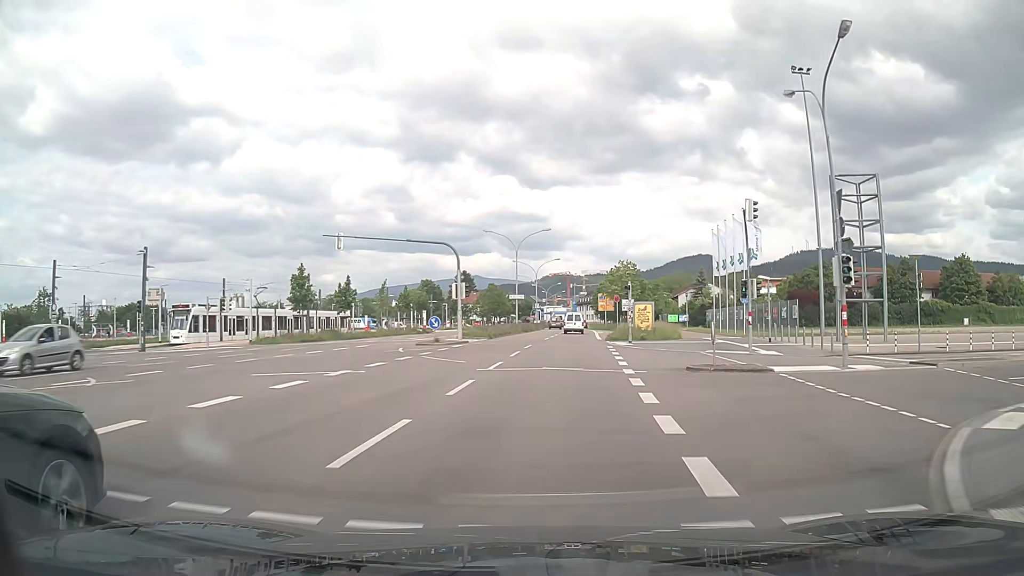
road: secondary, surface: asphalt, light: Day
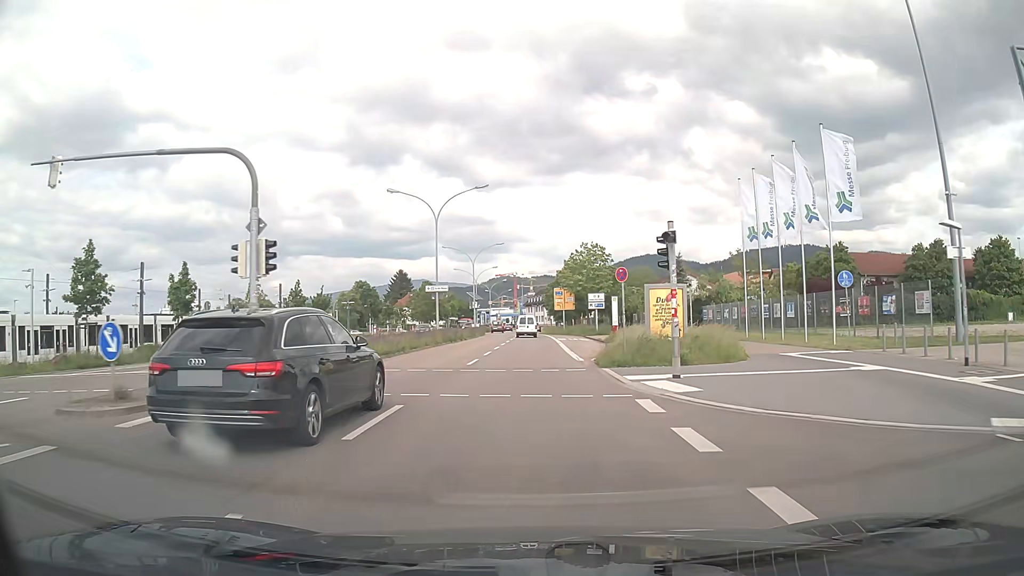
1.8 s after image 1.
(+1.1, +22.5) m; +4°
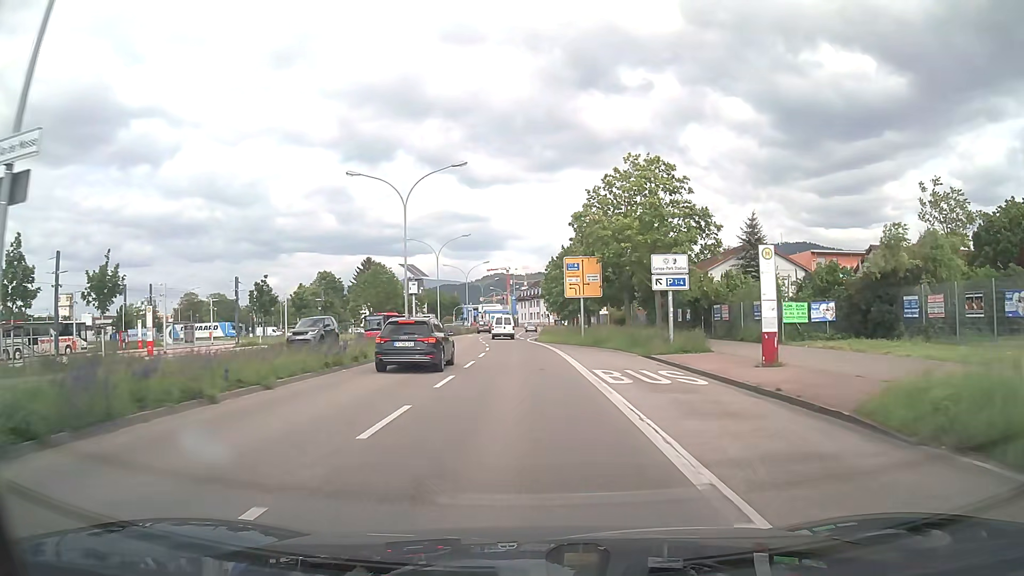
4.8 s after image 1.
(+0.3, +36.8) m; 0°
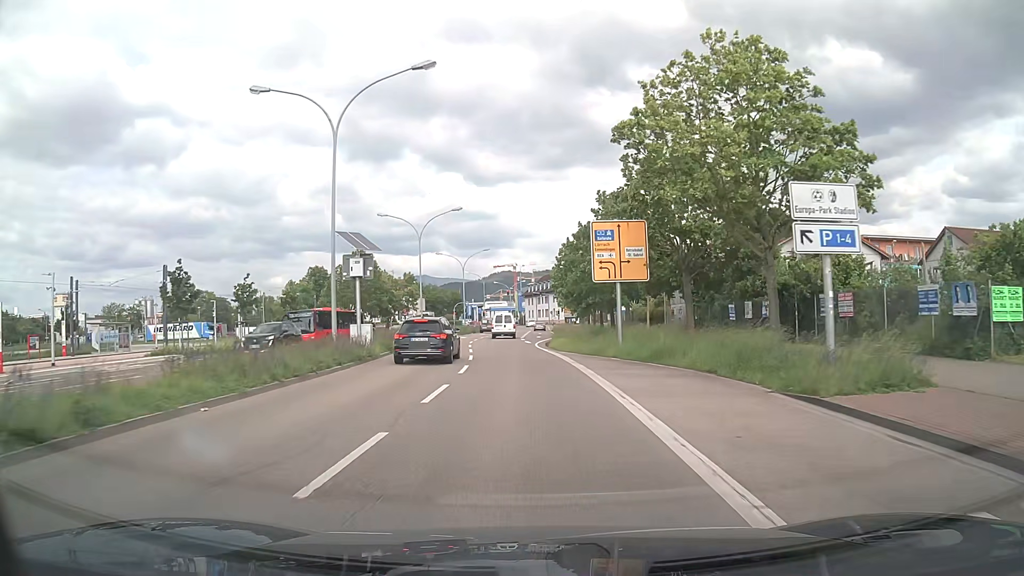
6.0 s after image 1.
(0.0, +14.7) m; -1°
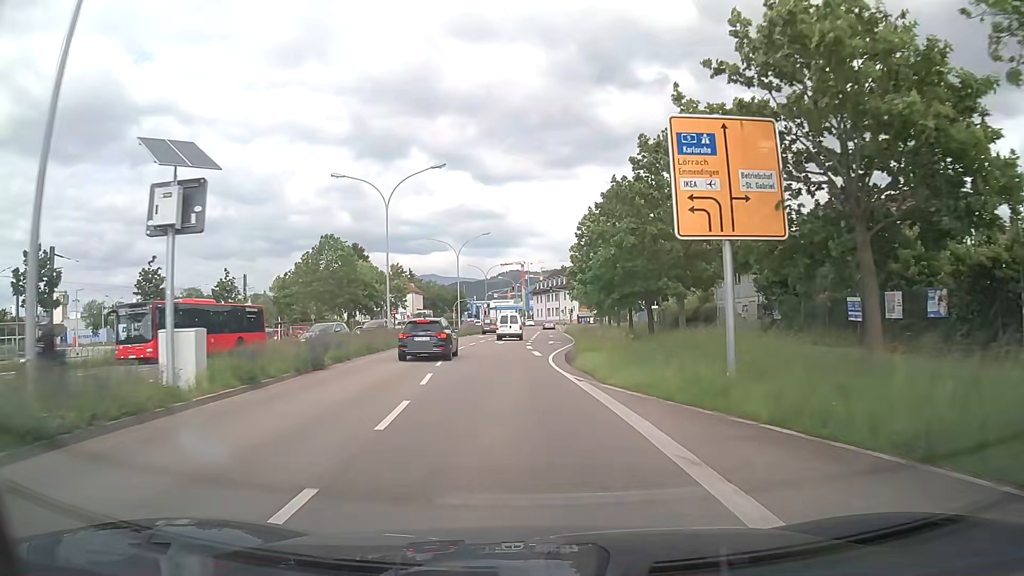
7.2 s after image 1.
(-0.1, +14.8) m; -1°
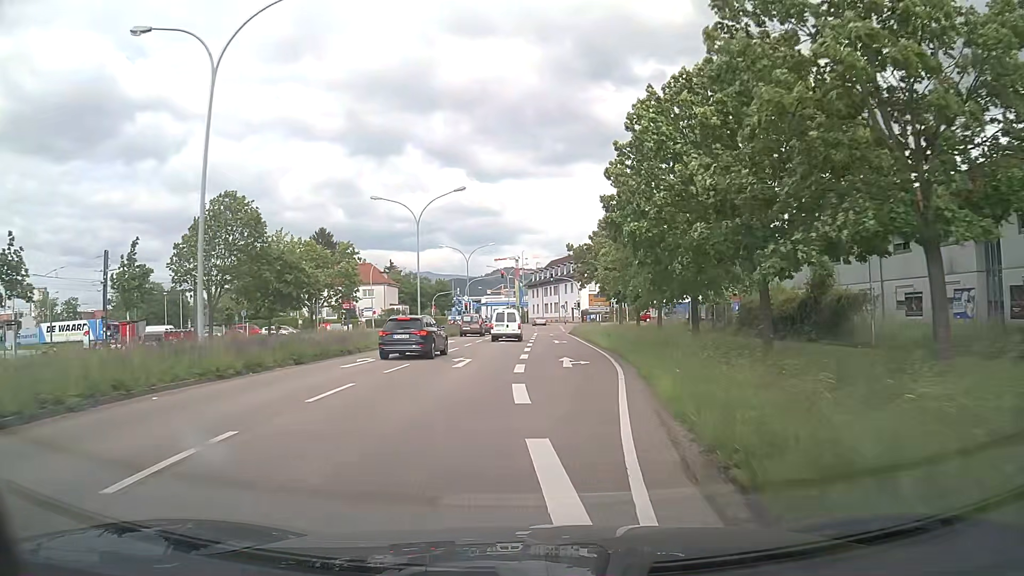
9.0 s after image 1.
(+0.2, +21.8) m; +1°
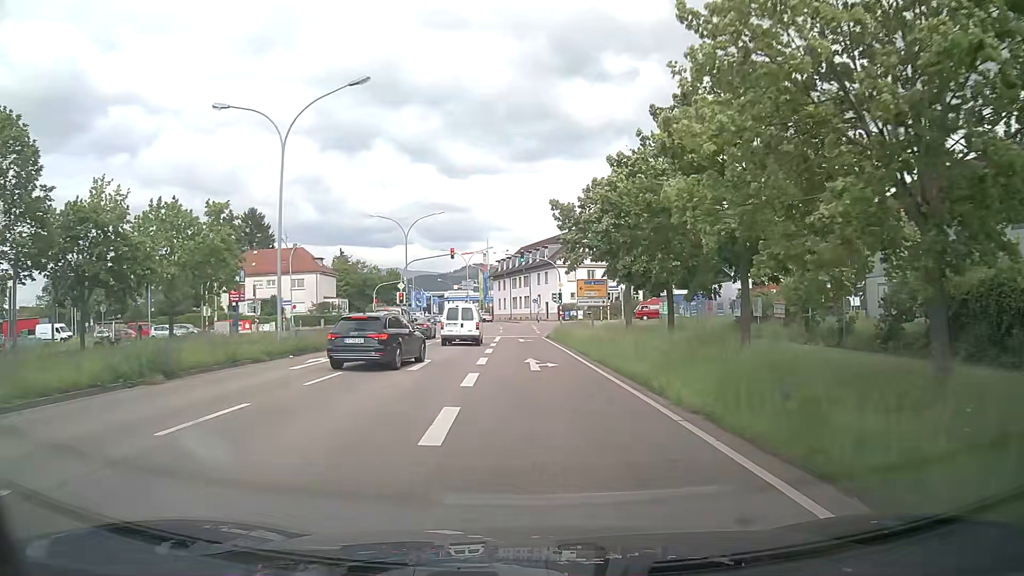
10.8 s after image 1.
(+0.4, +21.2) m; +3°
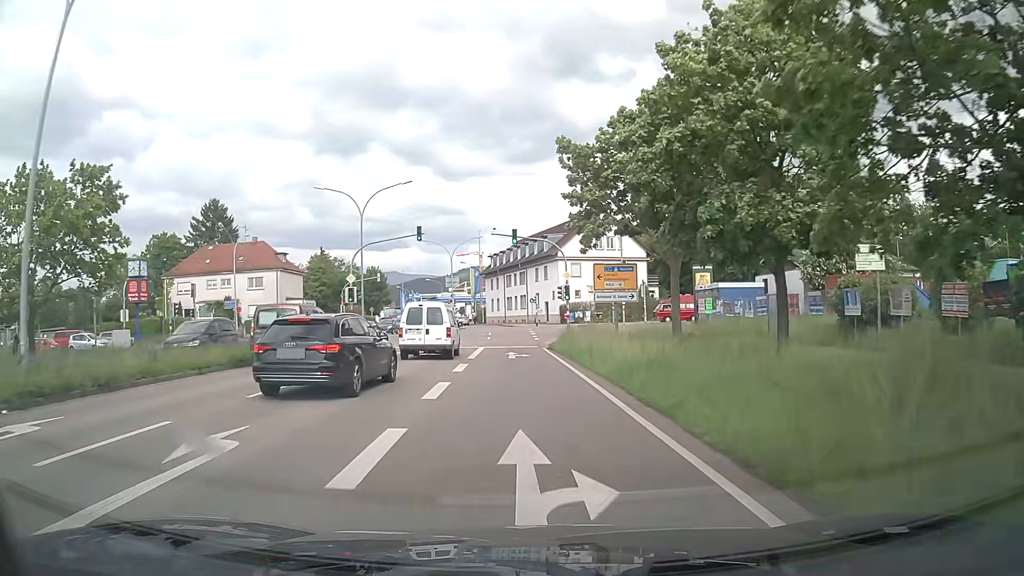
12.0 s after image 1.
(-0.1, +13.9) m; -1°
(0, +10) (0, +20) (0, +30) (-1, +40) (-1, +50) (-2, +60) (-3, +70) (-5, +80) (-6, +90) (-9, +99) m
